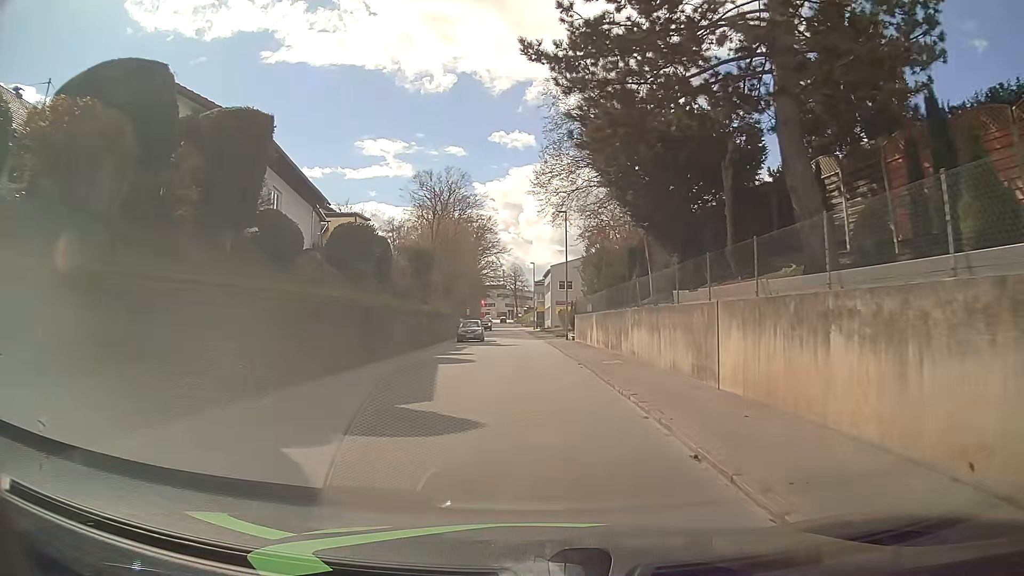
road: tertiary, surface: asphalt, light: Day
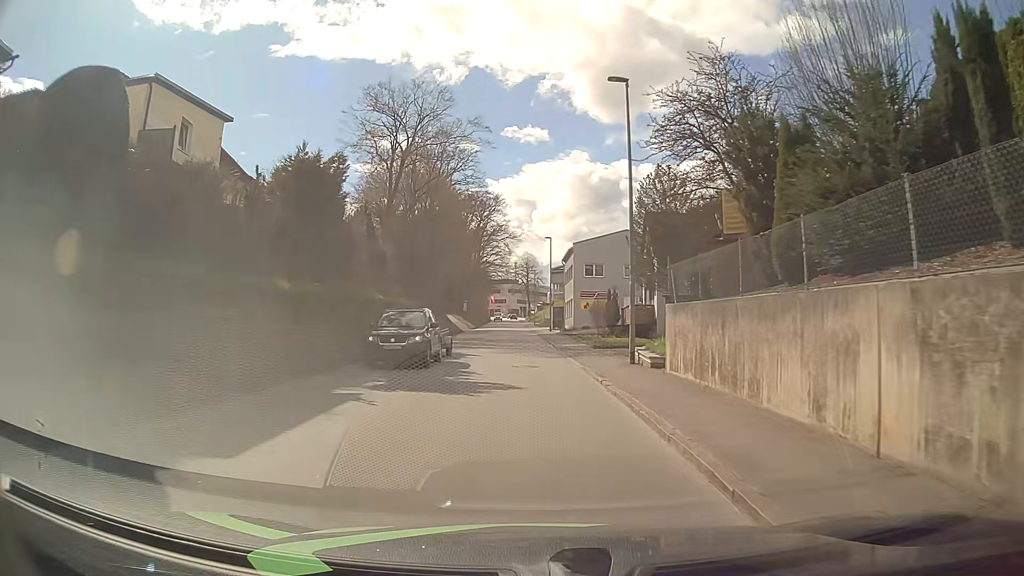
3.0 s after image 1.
(-0.7, +24.1) m; -3°
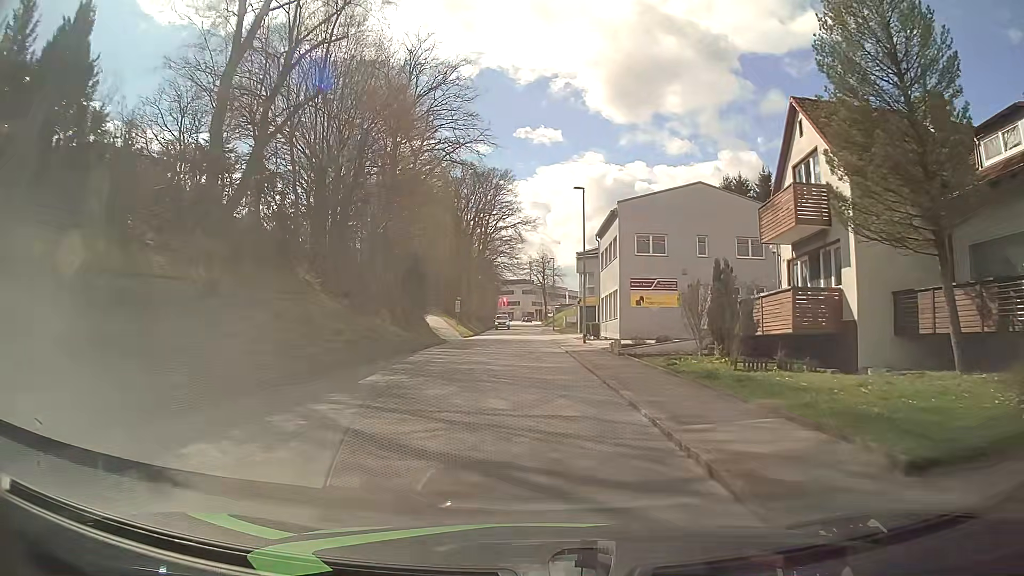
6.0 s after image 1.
(+0.1, +24.0) m; 0°
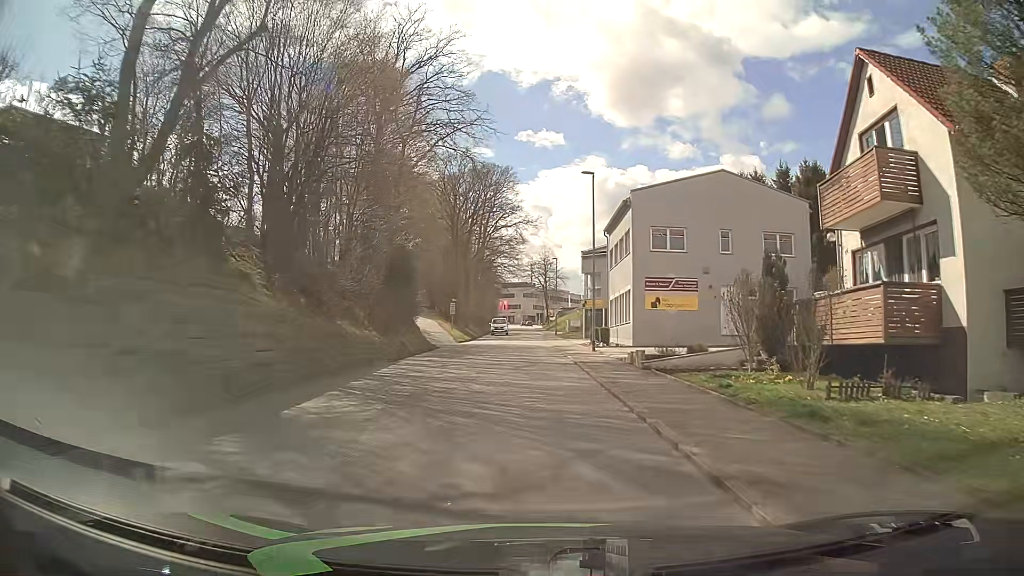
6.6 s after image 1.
(0.0, +4.8) m; -1°
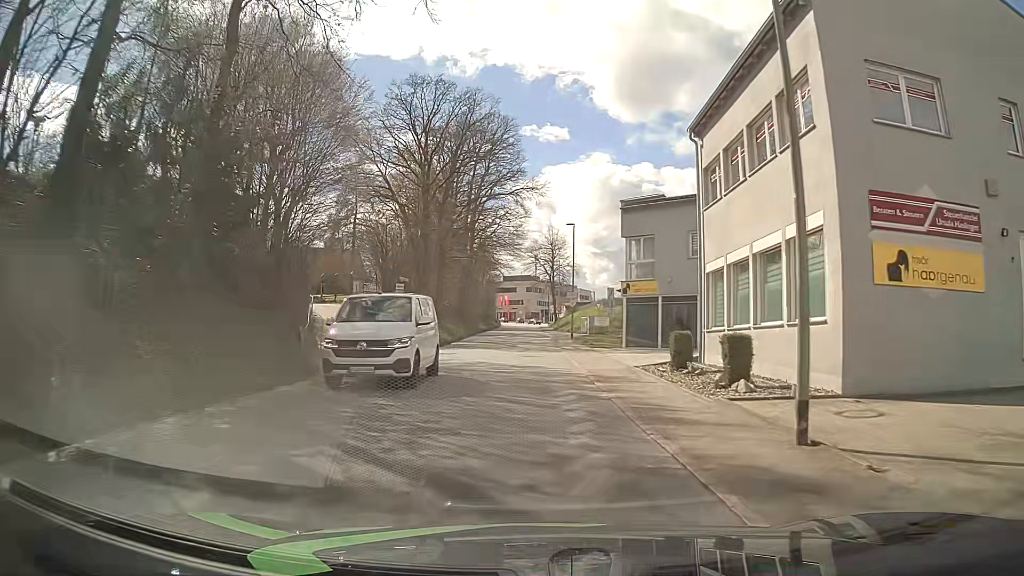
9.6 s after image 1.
(0.0, +23.9) m; 0°
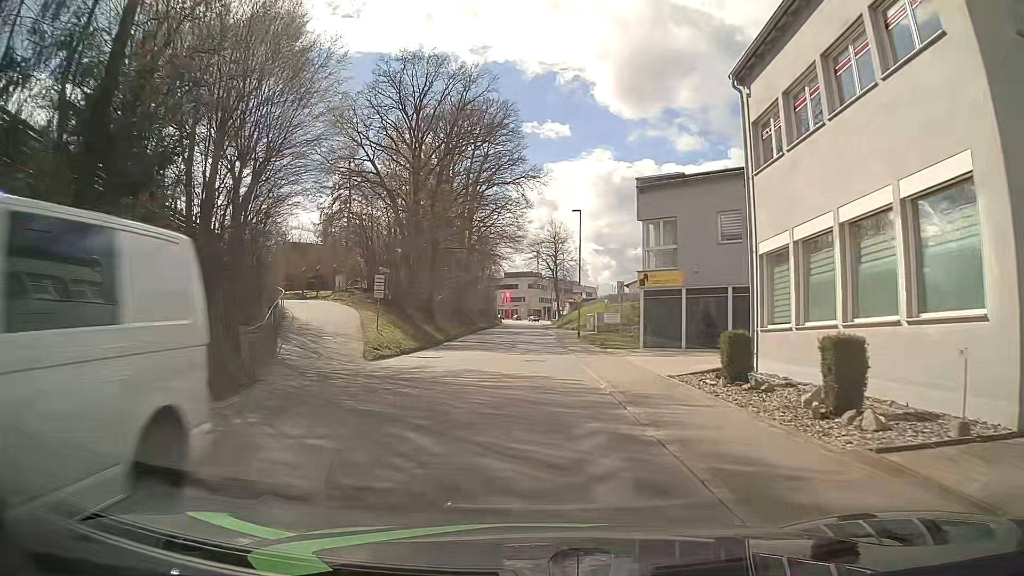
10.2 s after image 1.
(0.0, +4.8) m; 0°
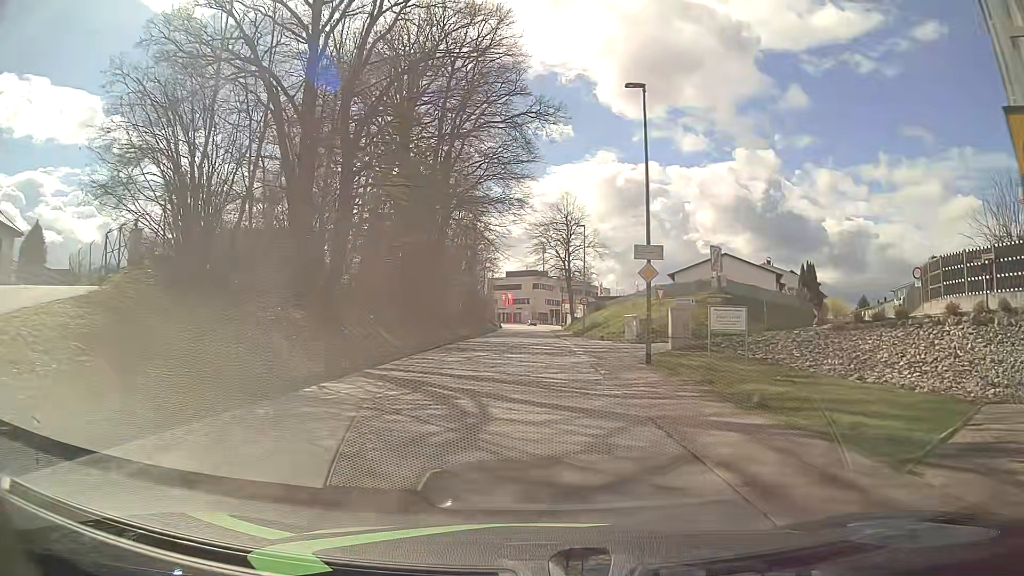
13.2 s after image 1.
(-0.1, +24.1) m; -1°
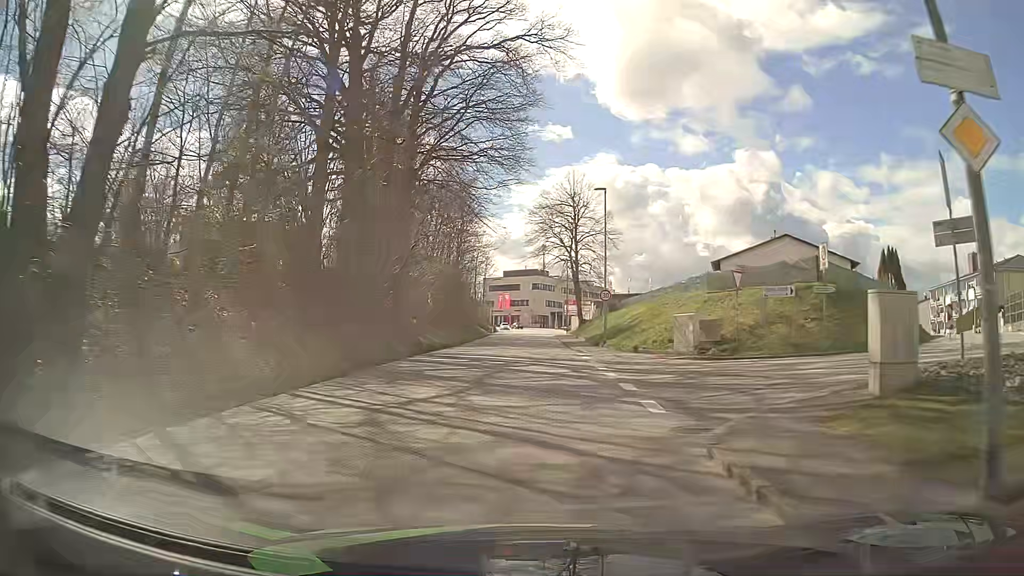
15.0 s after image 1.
(+0.2, +14.3) m; 0°
(0, +10) (0, +20) (0, +30) (+1, +40) (+1, +50) (+1, +60) (+1, +70) (+1, +80) (+1, +90) (+2, +100) m
